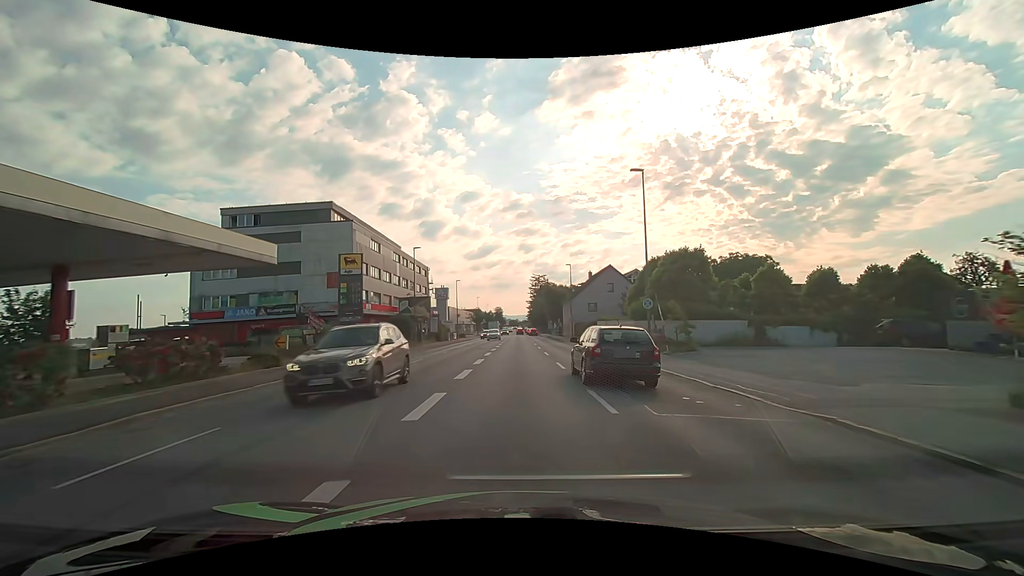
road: tertiary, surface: asphalt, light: Day
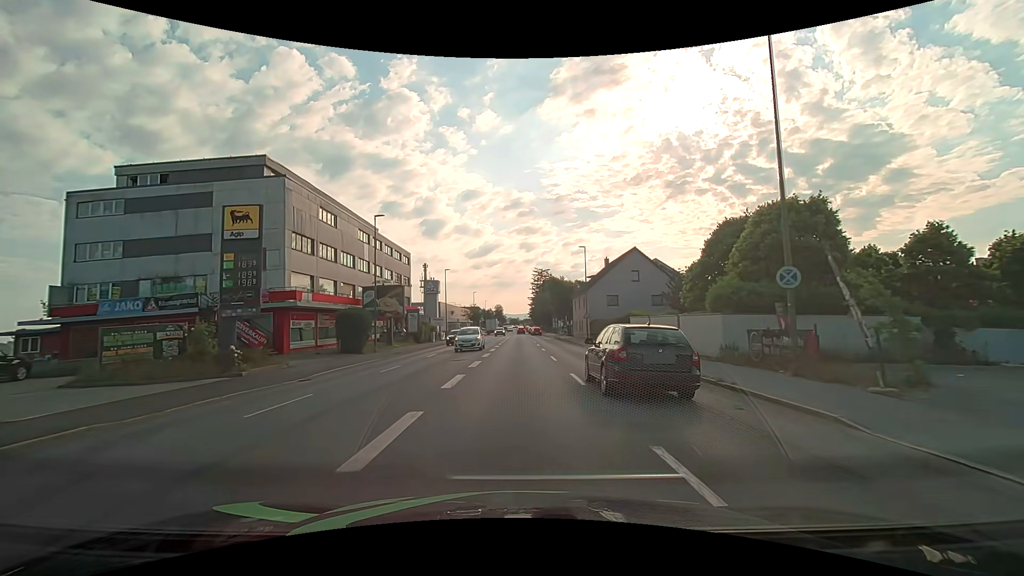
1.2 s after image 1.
(0.0, +14.3) m; 0°
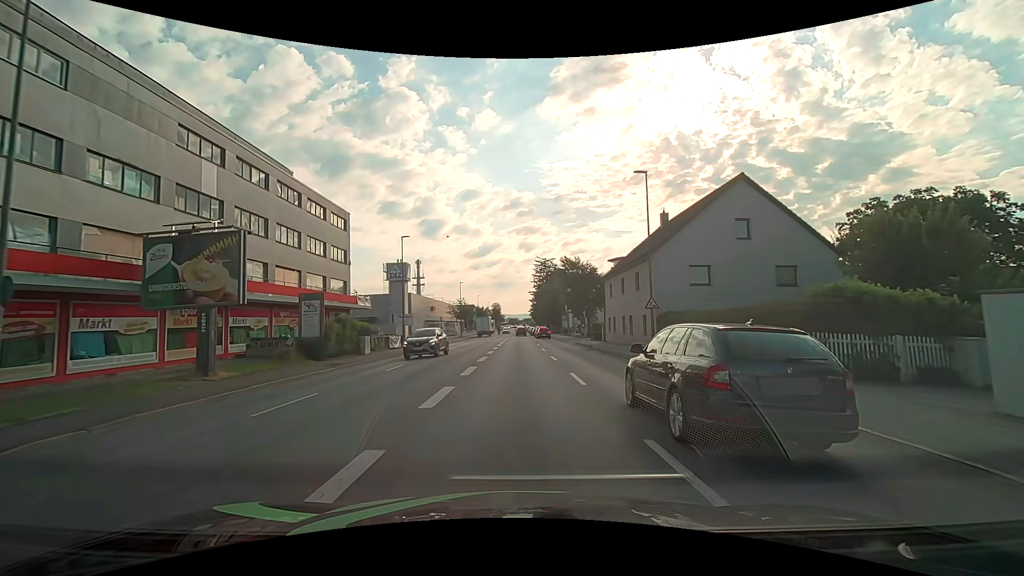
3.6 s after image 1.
(0.0, +26.6) m; 0°
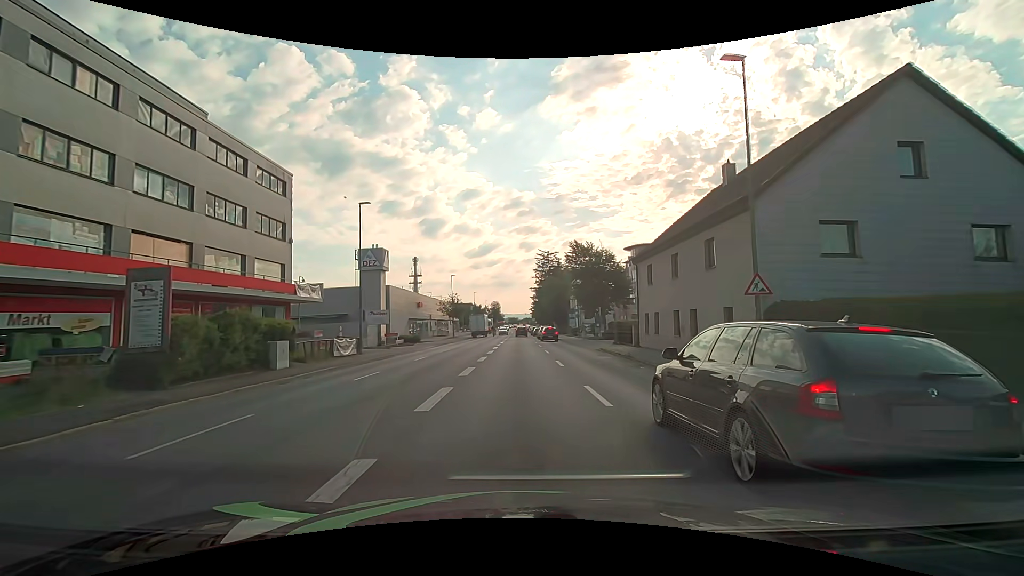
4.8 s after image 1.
(0.0, +12.3) m; 0°
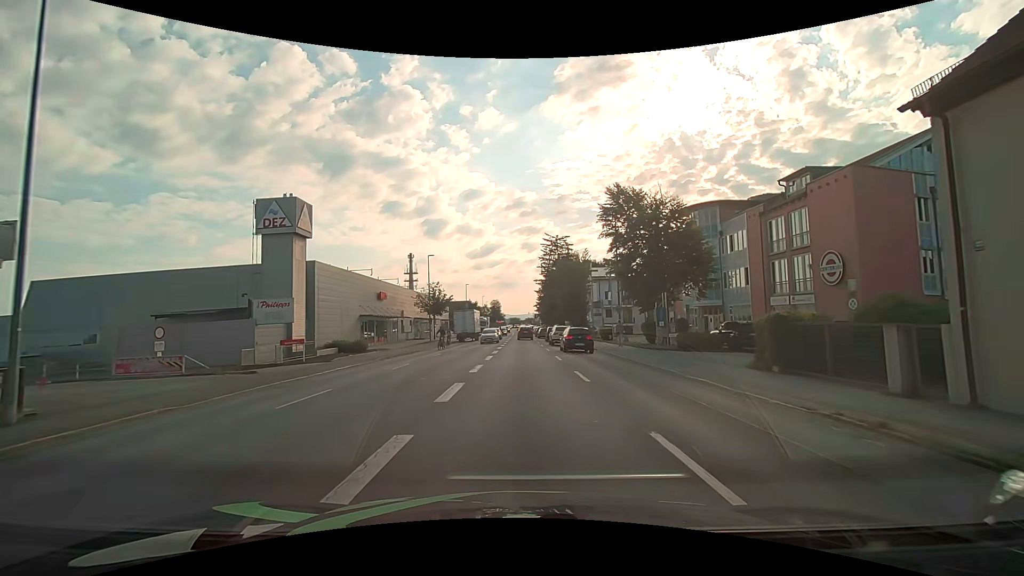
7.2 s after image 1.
(-0.1, +23.0) m; 0°
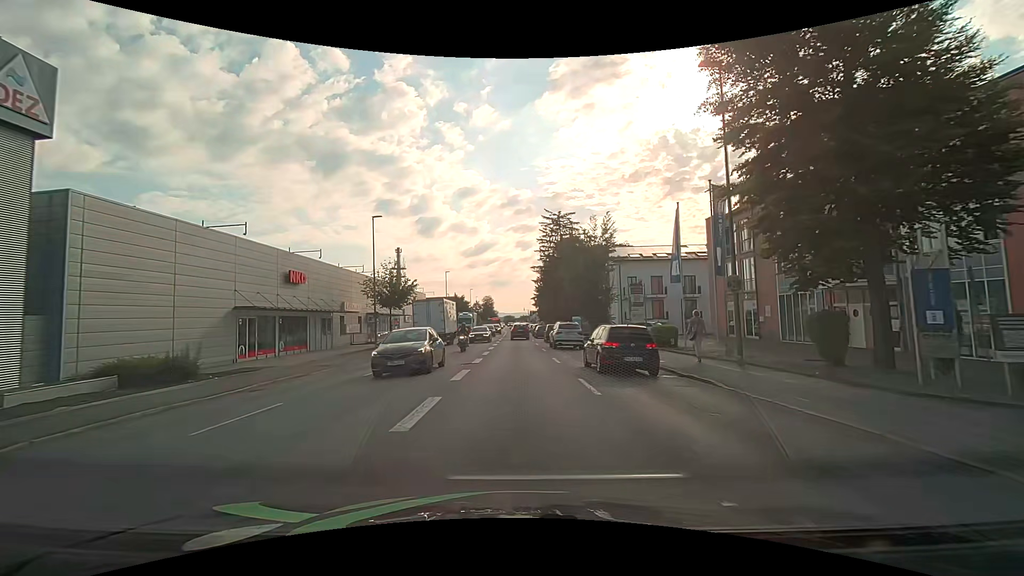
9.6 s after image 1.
(+0.1, +20.4) m; 0°
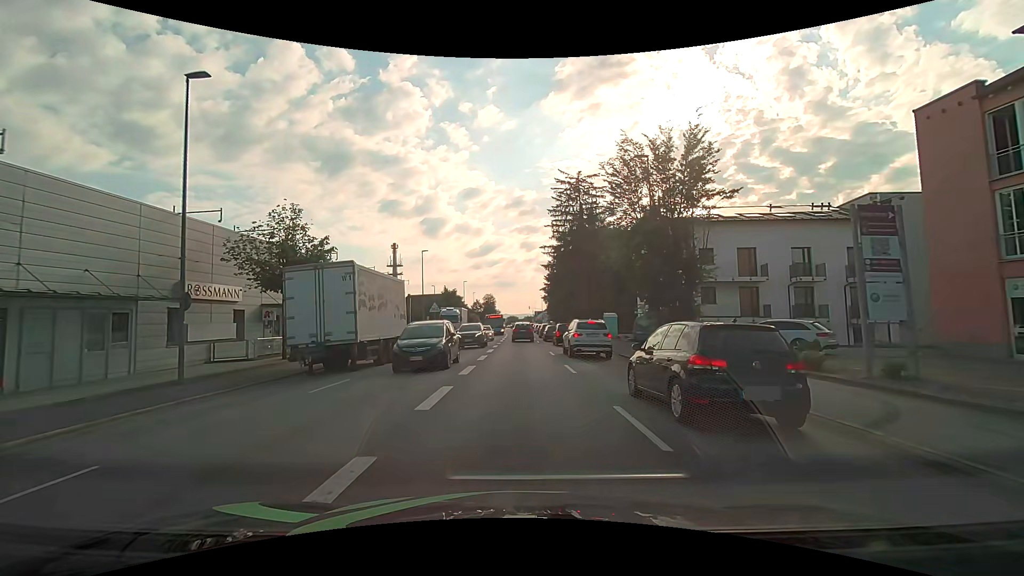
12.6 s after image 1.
(0.0, +22.5) m; 0°
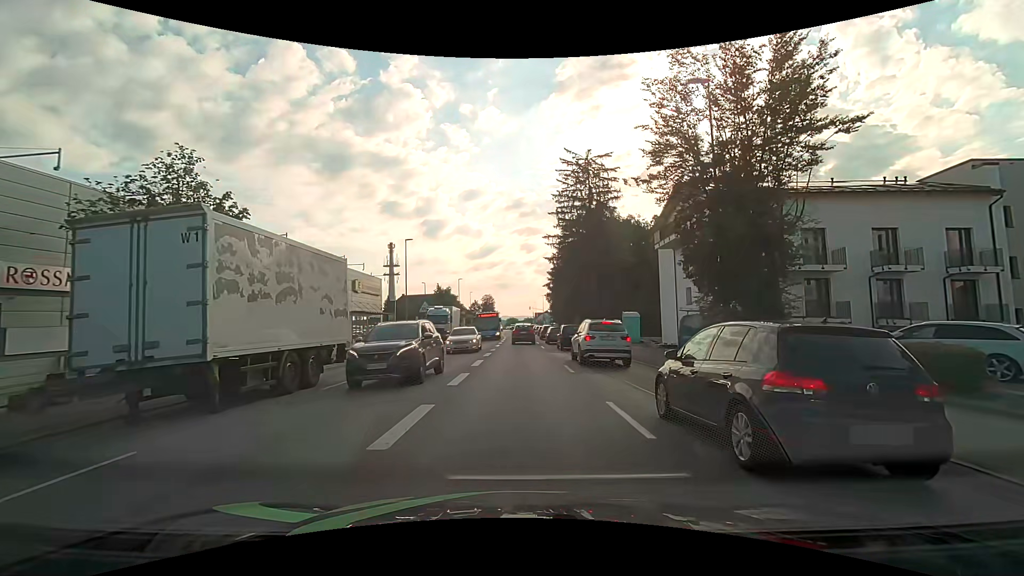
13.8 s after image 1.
(0.0, +8.4) m; 0°
(0, +10) (0, +20) (0, +30) (0, +40) (0, +50) (0, +60) (0, +70) (-1, +80) (-1, +90) (-1, +100) m
